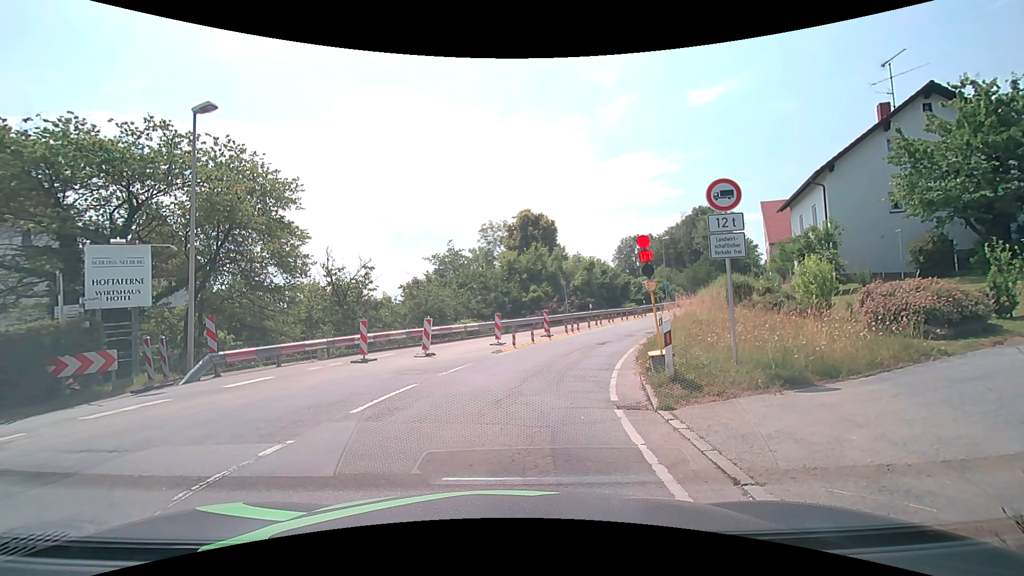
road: secondary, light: Day
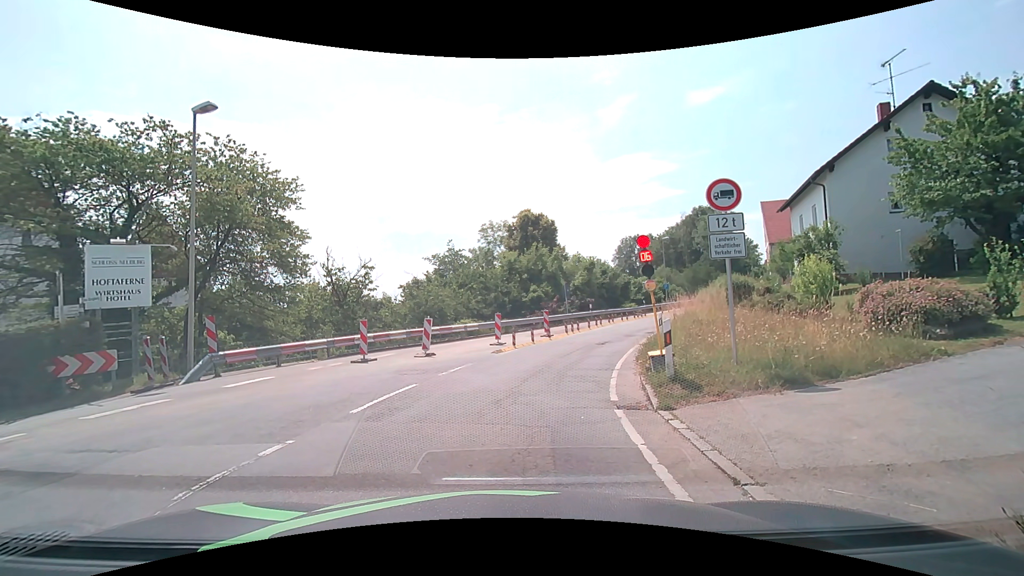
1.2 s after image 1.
(0.0, 0.0) m; 0°
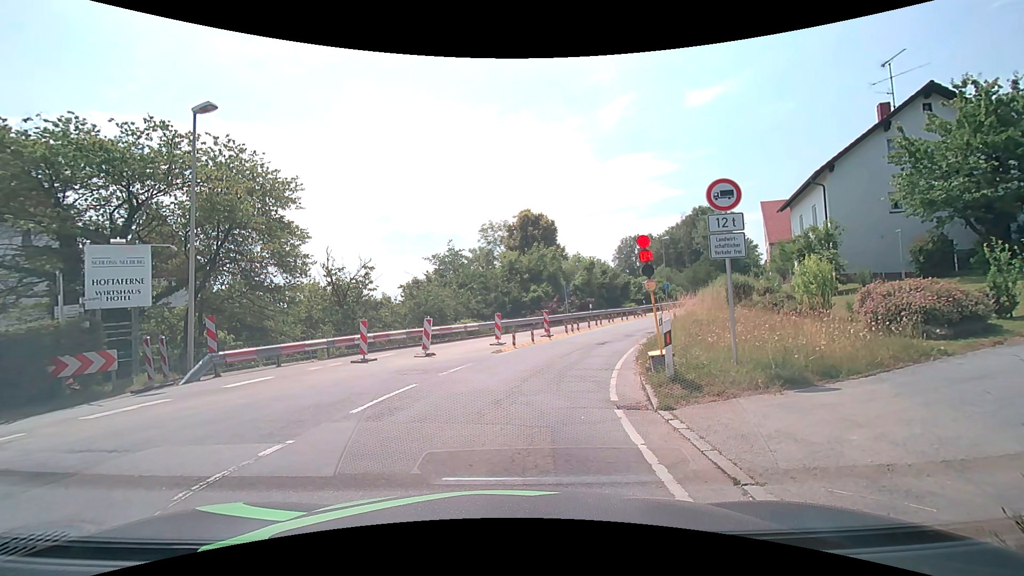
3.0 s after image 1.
(0.0, 0.0) m; 0°
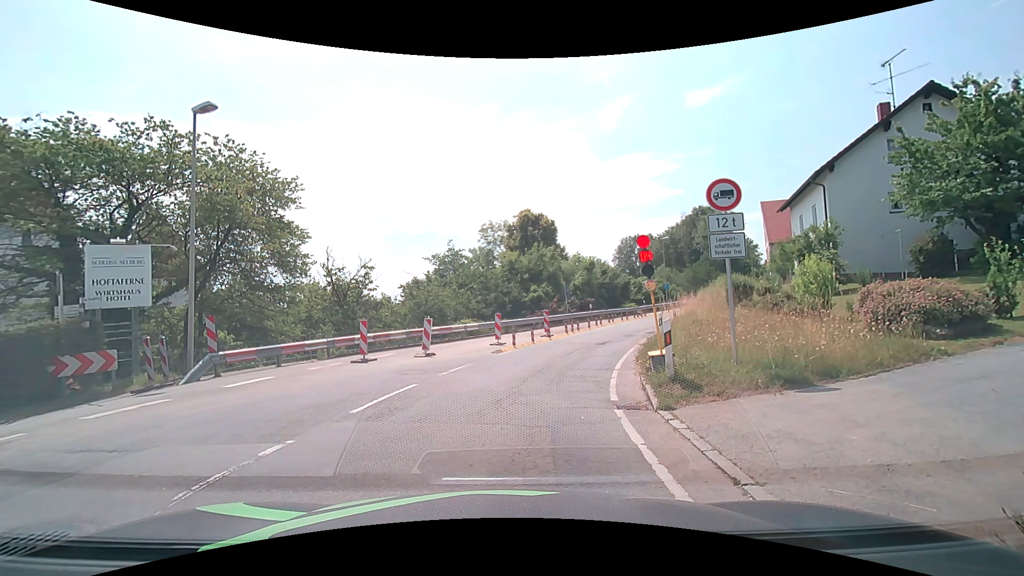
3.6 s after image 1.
(0.0, 0.0) m; 0°
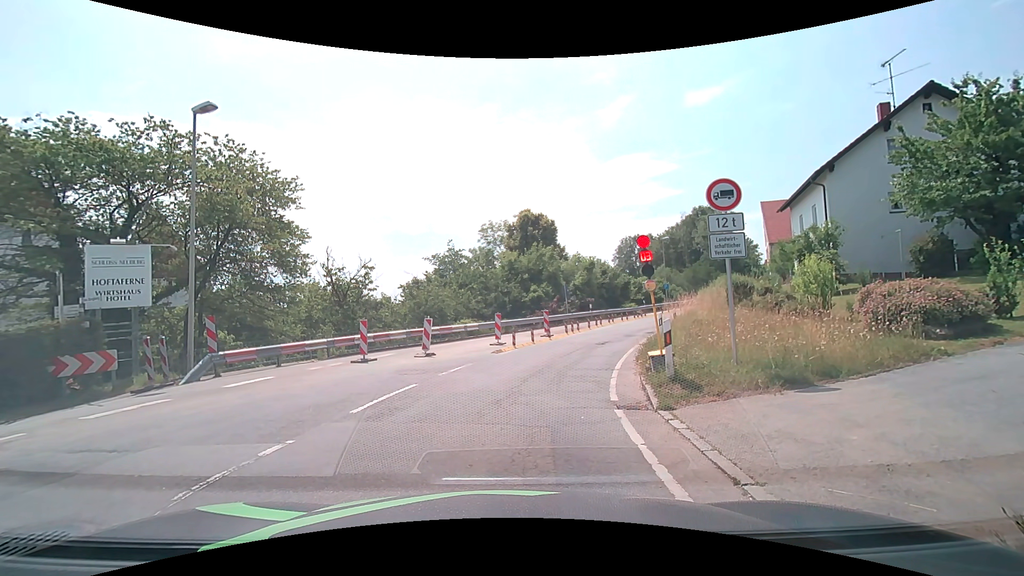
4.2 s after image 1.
(0.0, 0.0) m; 0°
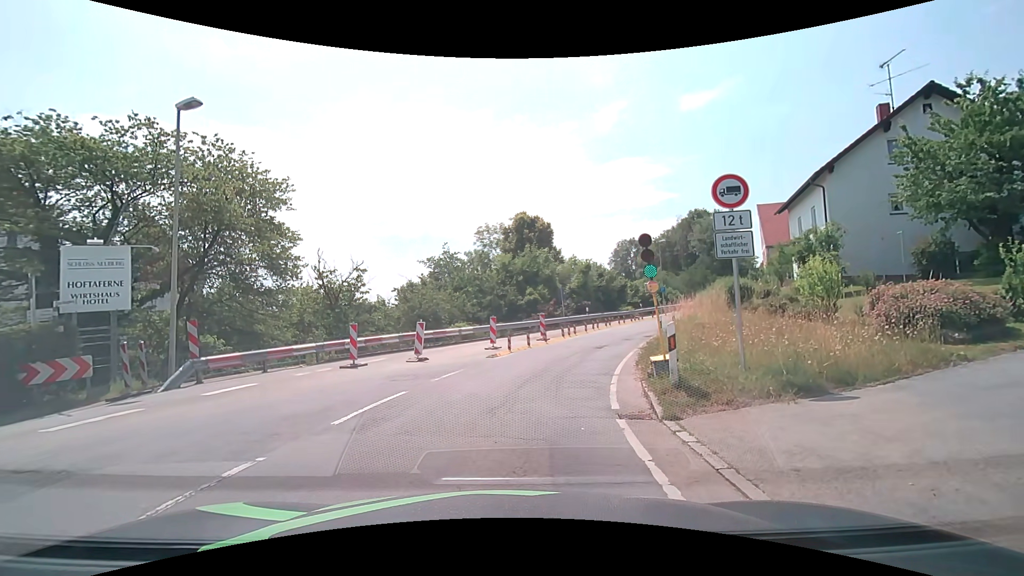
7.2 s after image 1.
(0.0, +0.5) m; 0°
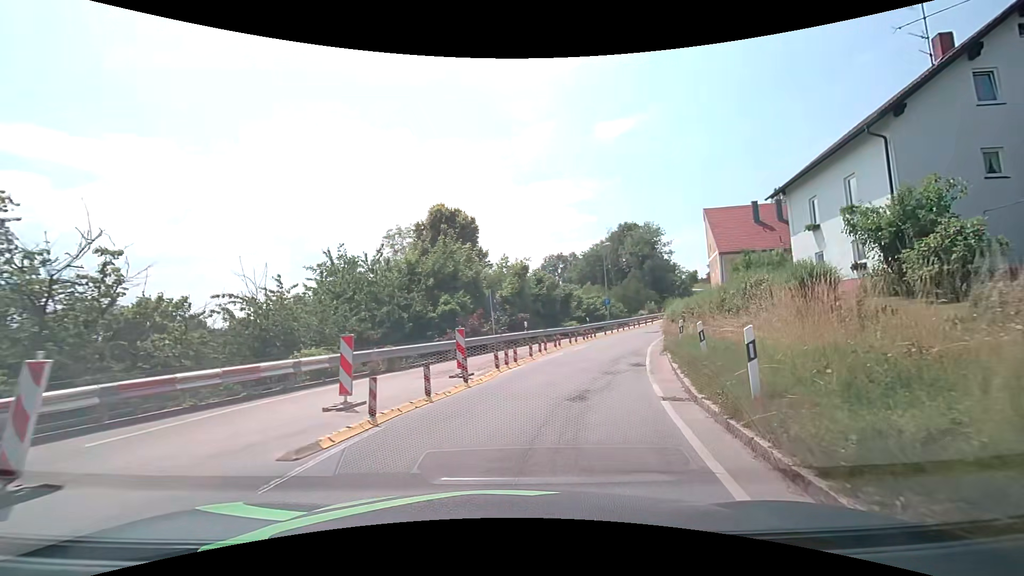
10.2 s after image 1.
(+0.8, +11.7) m; +8°
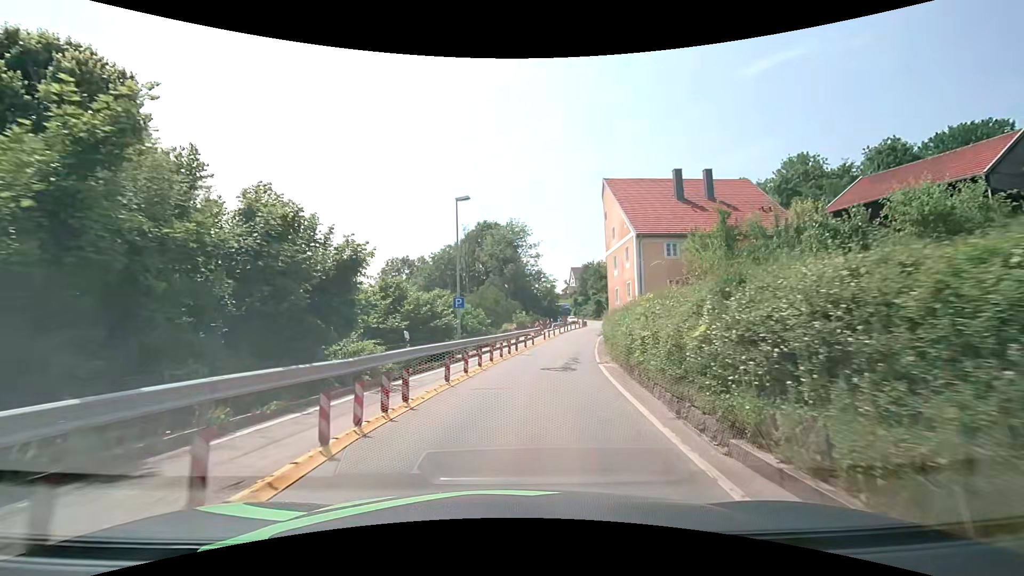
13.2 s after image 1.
(+4.6, +23.0) m; +18°
(0, +10) (+1, +20) (+3, +30) (+5, +40) (+7, +49) (+10, +59) (+12, +69) (+14, +79) (+16, +88) (+17, +98) m
